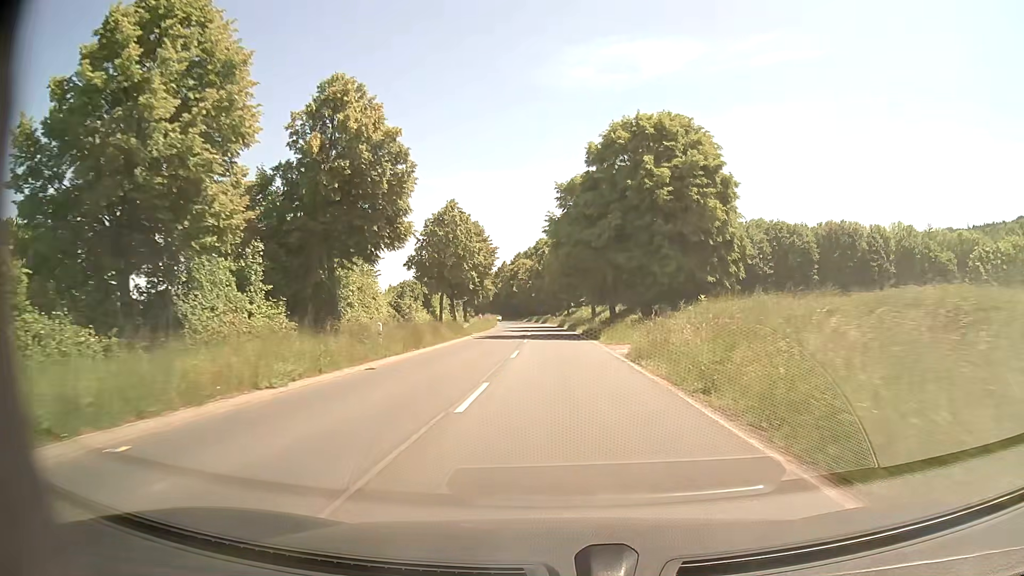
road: secondary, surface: asphalt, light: Day
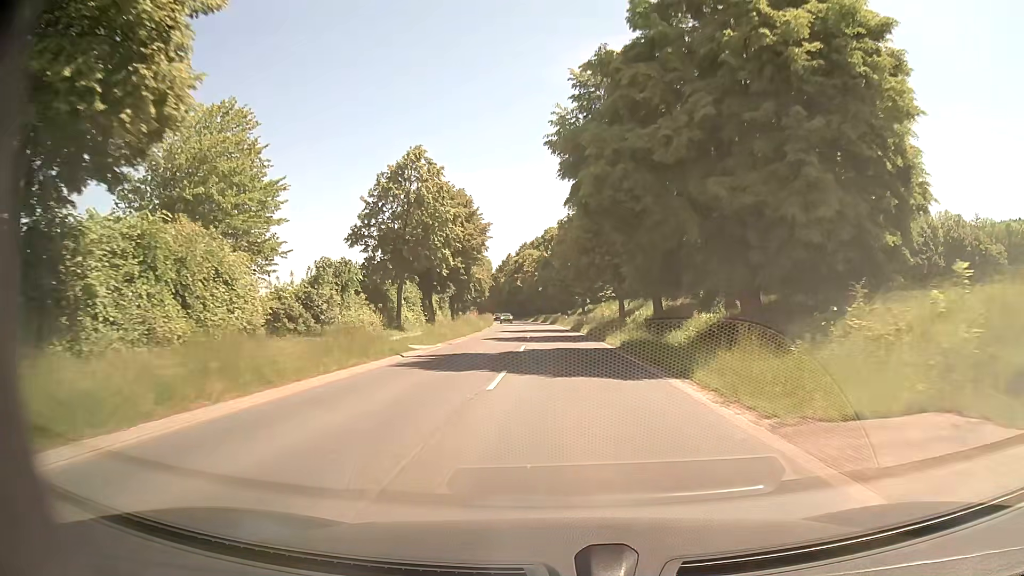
(-0.2, +21.6) m; -1°
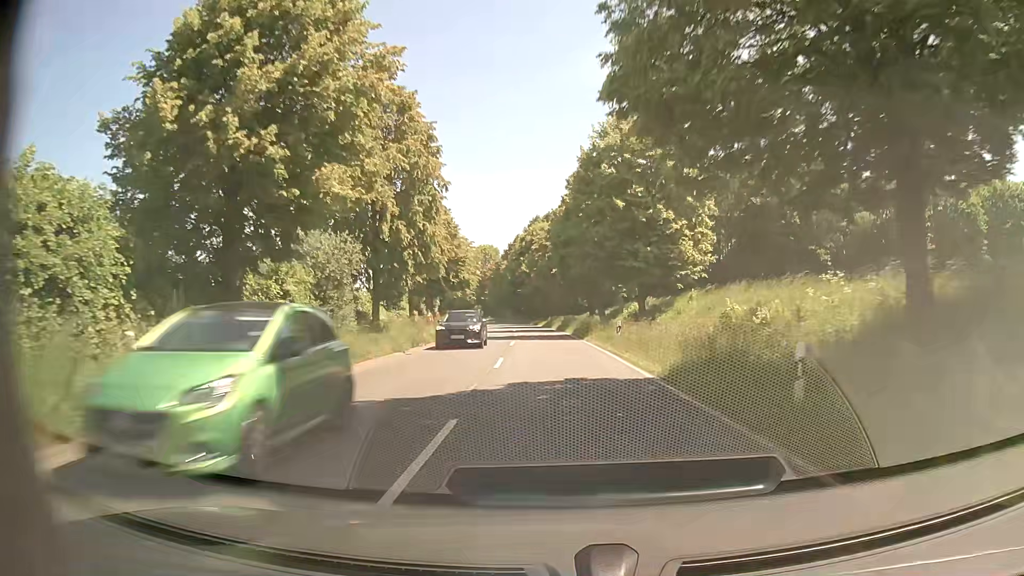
(-0.6, +43.2) m; -2°
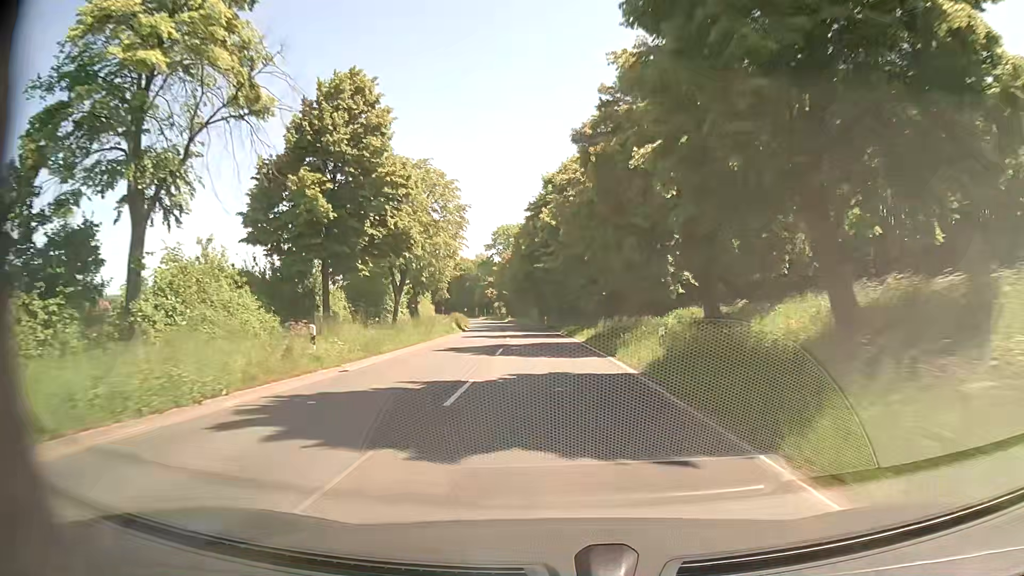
(-0.7, +43.2) m; -3°
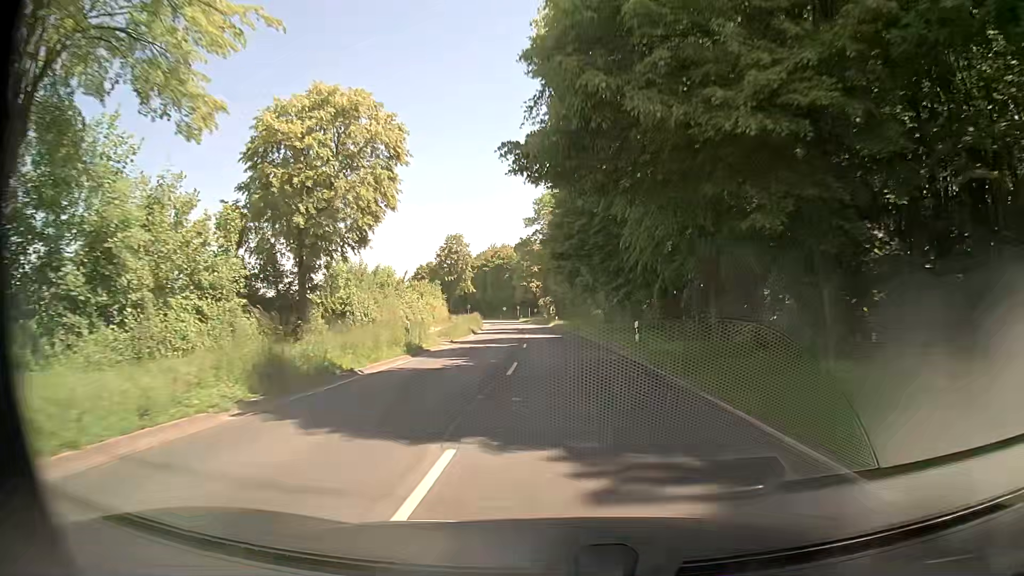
(-1.6, +43.1) m; -4°
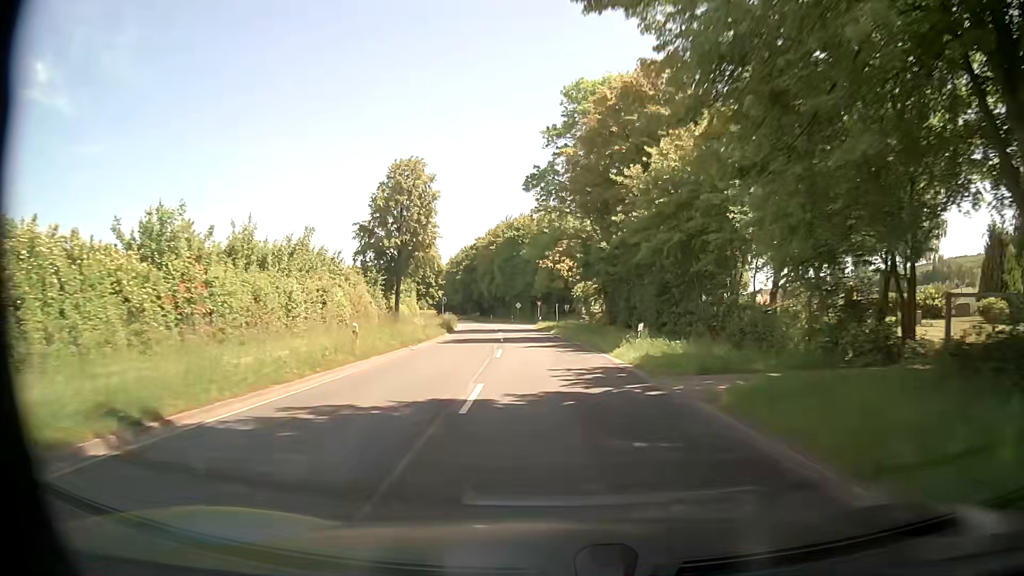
(-2.1, +54.0) m; -3°
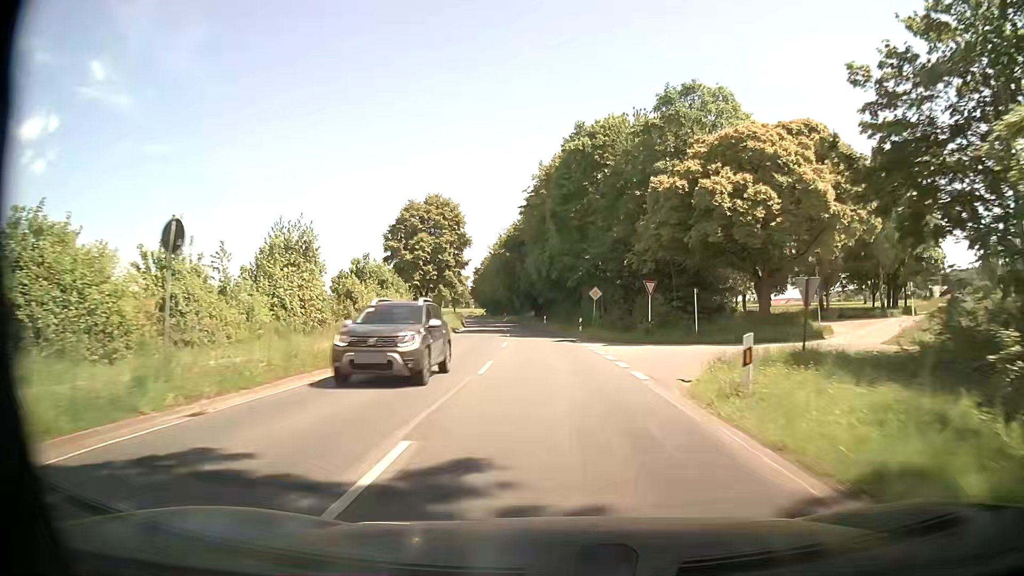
(-3.1, +53.9) m; -6°
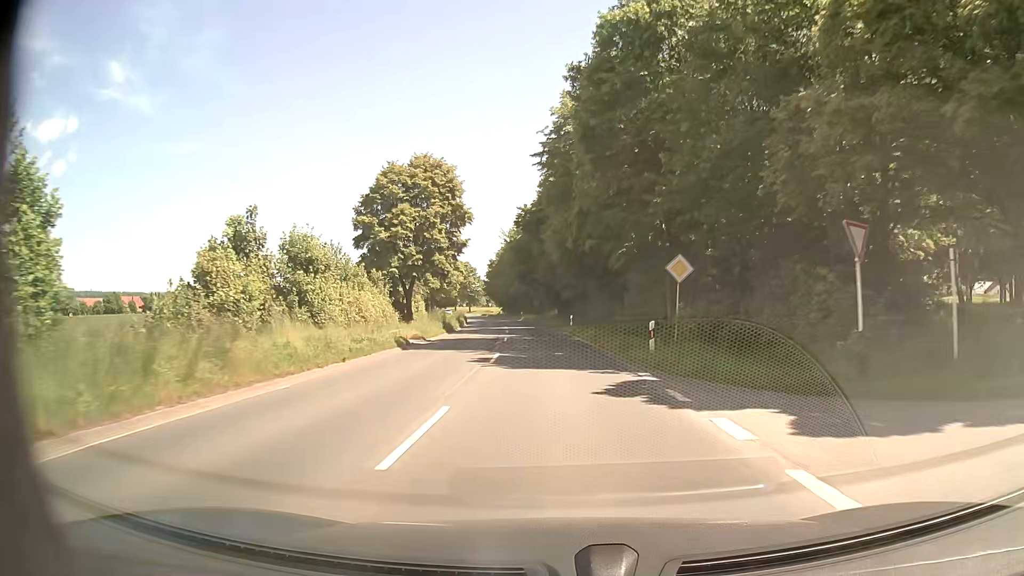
(-0.3, +21.6) m; -2°
(0, +10) (0, +20) (-1, +30) (-2, +40) (-2, +50) (-3, +60) (-5, +70) (-6, +80) (-7, +90) (-9, +100) m
